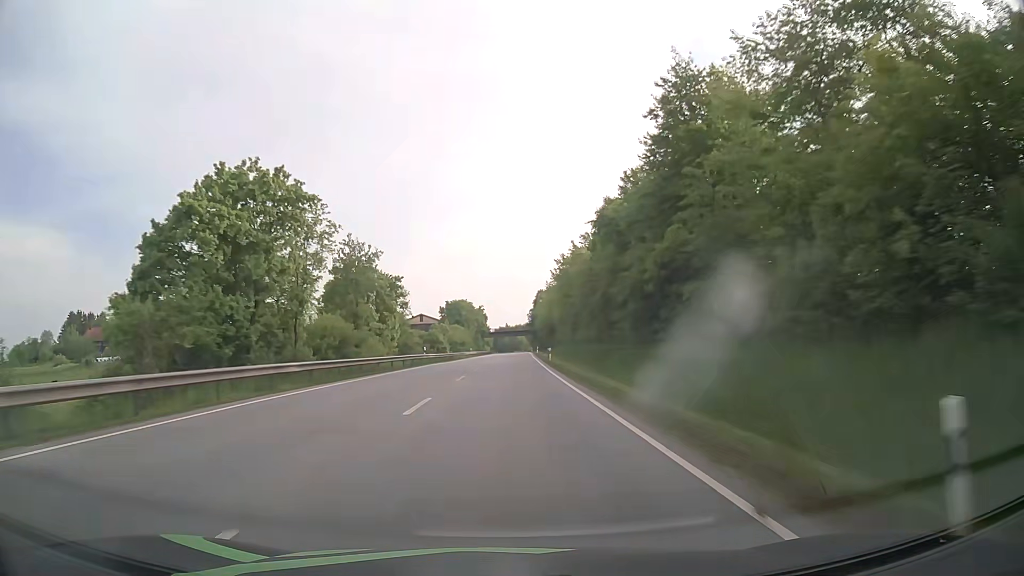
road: primary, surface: asphalt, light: Day
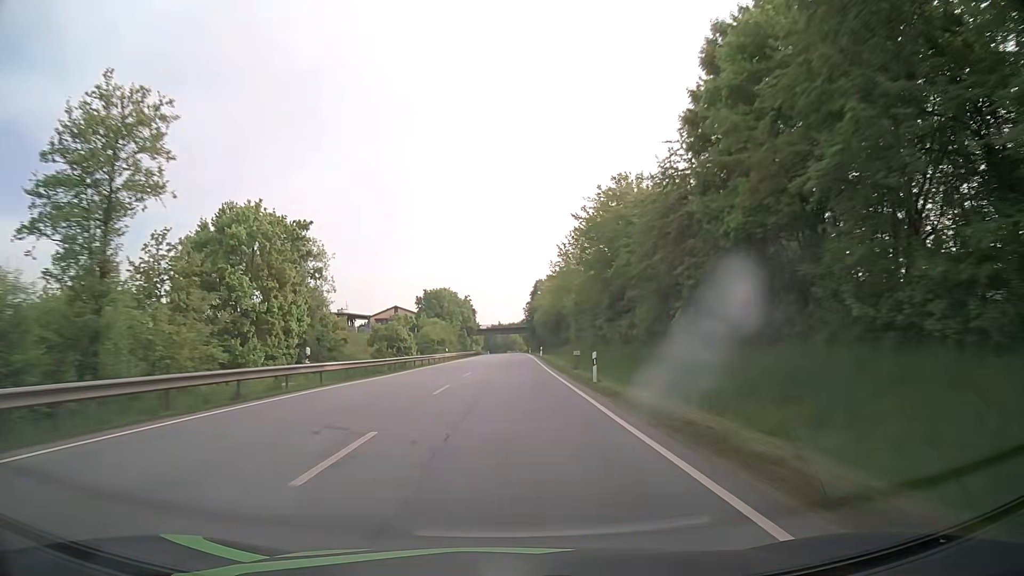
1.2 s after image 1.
(+0.3, +30.8) m; +1°
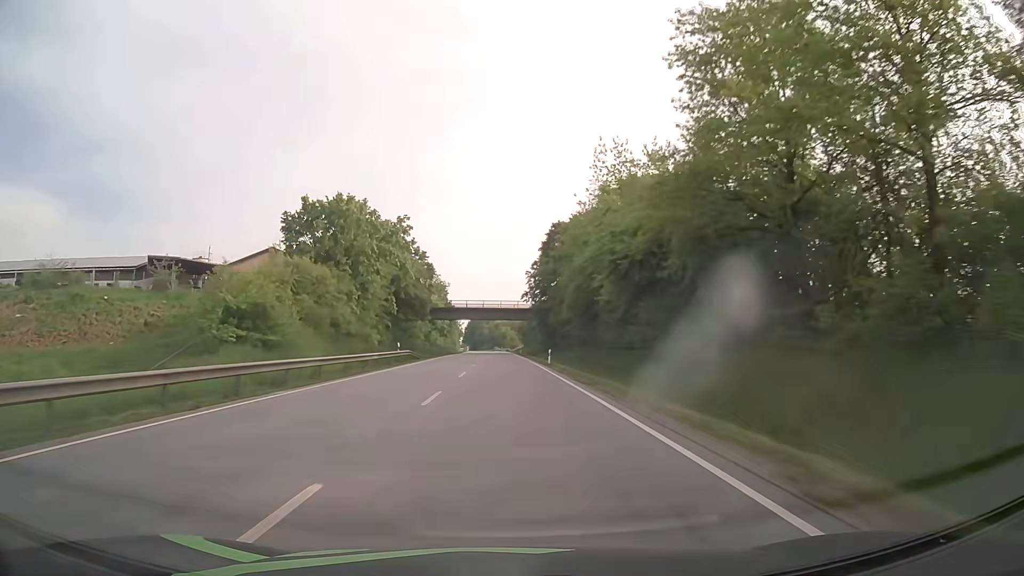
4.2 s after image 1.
(+0.3, +76.8) m; +1°
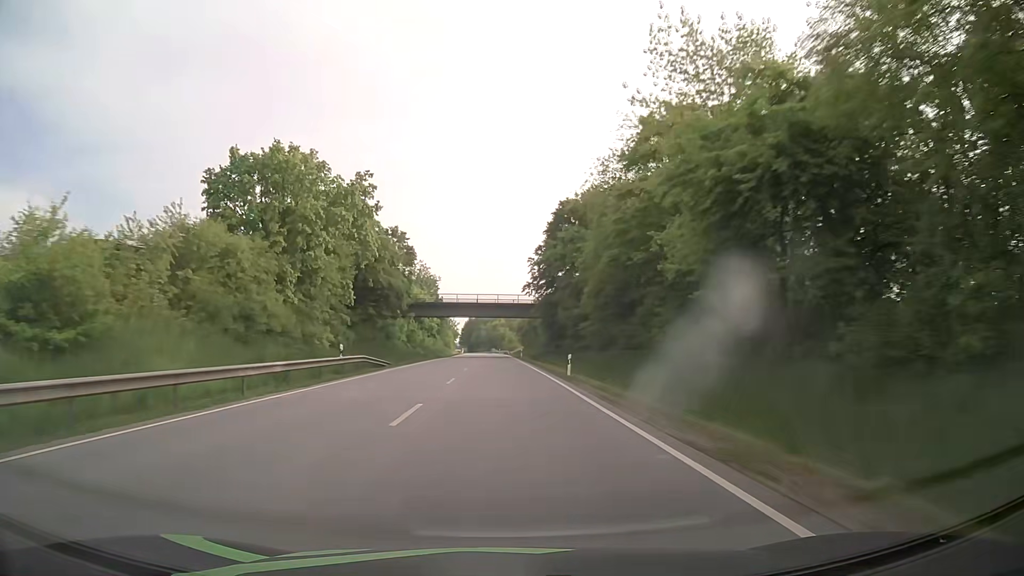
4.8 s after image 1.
(0.0, +15.4) m; 0°
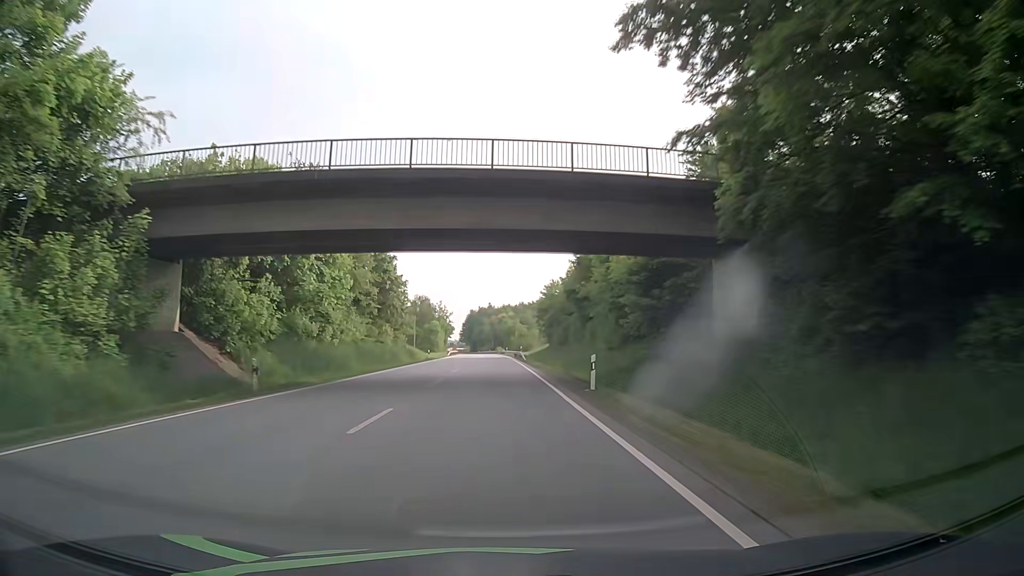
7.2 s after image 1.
(-0.4, +61.7) m; -1°
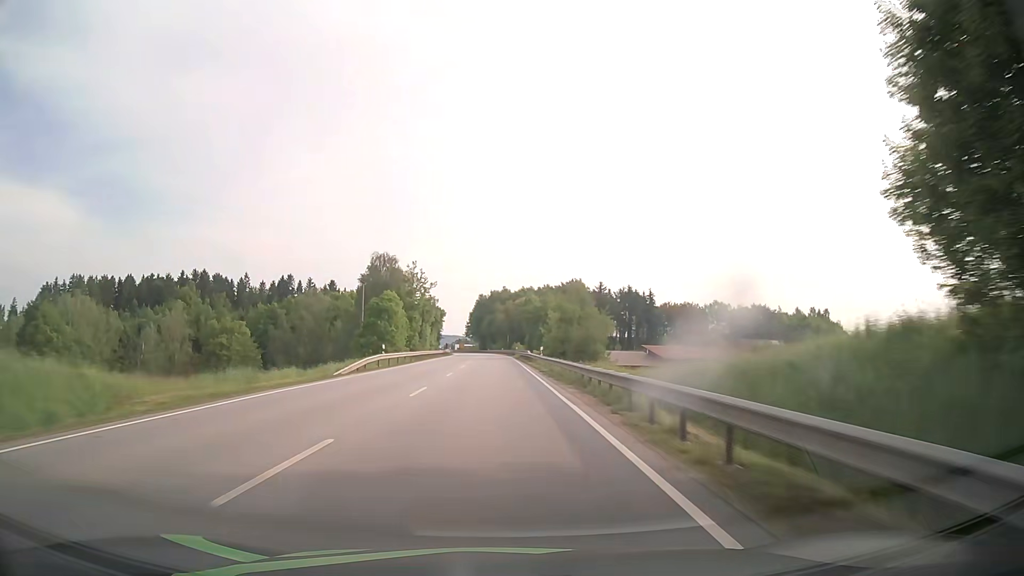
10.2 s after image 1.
(-0.9, +77.6) m; -1°
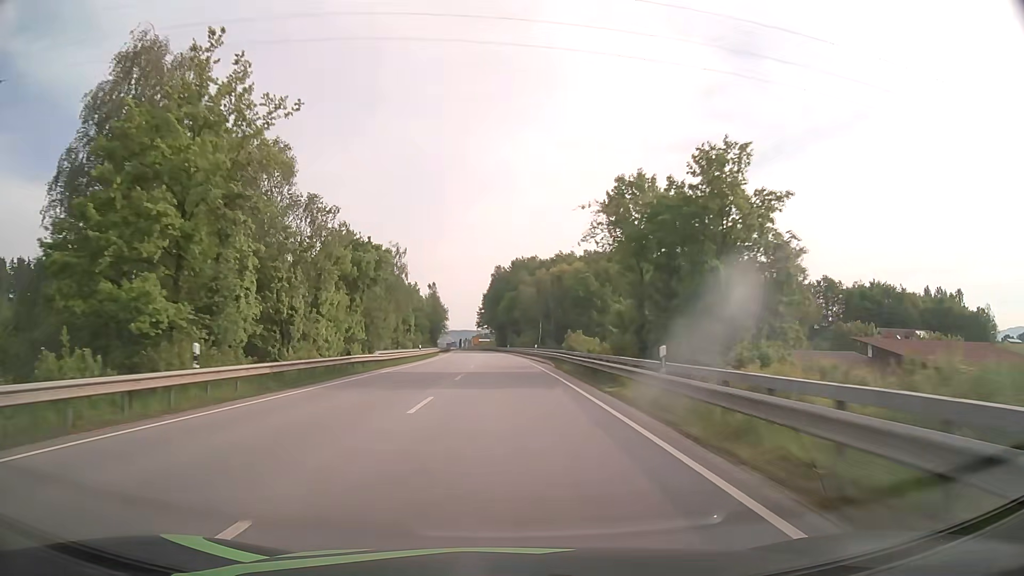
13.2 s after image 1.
(-1.3, +77.2) m; -2°
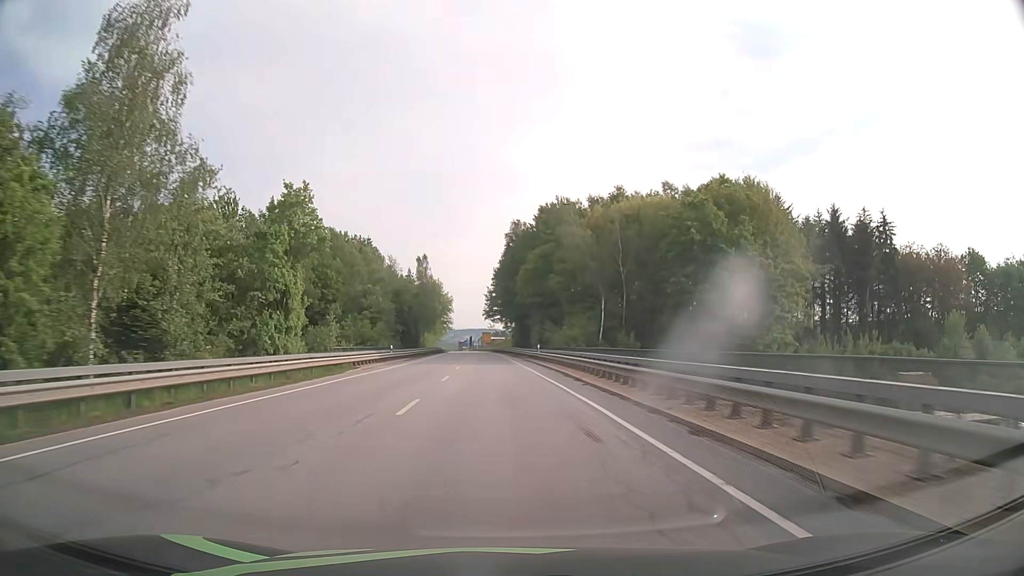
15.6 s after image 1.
(-0.7, +61.1) m; -1°
(0, +10) (0, +20) (0, +30) (-1, +40) (-1, +50) (-1, +60) (-2, +70) (-2, +80) (-3, +90) (-3, +100) m
